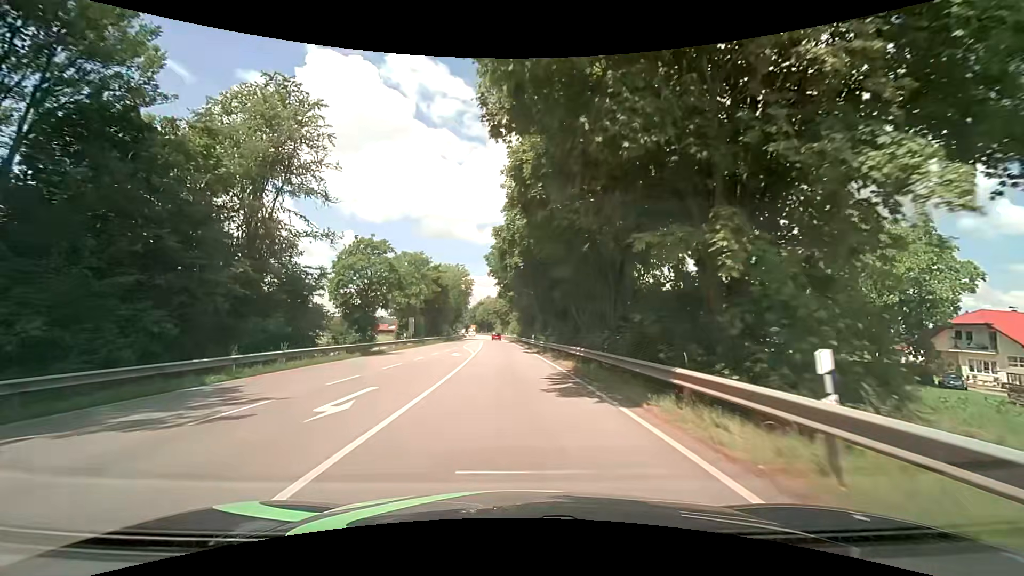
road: primary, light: Day
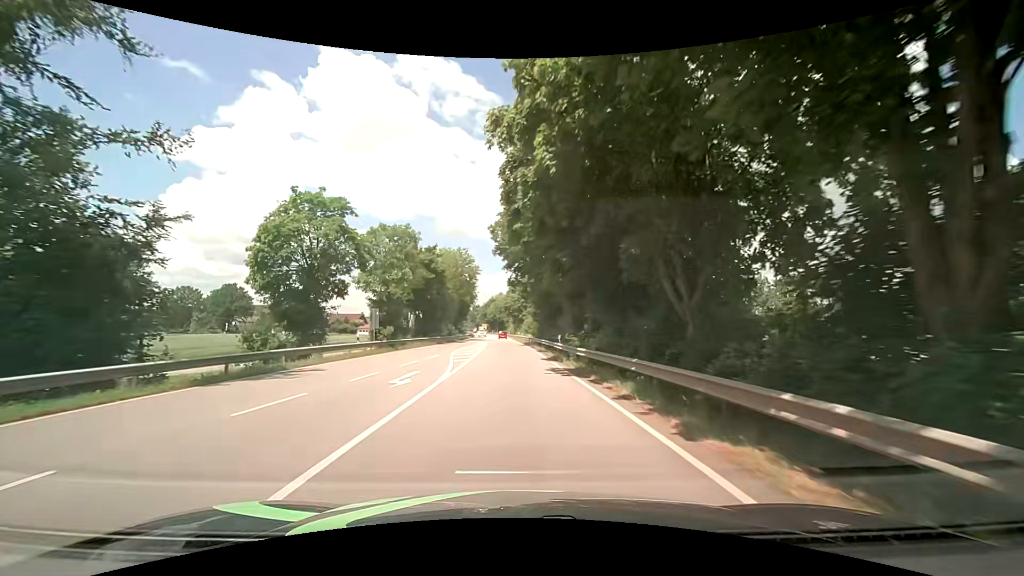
(-0.2, +18.1) m; -2°
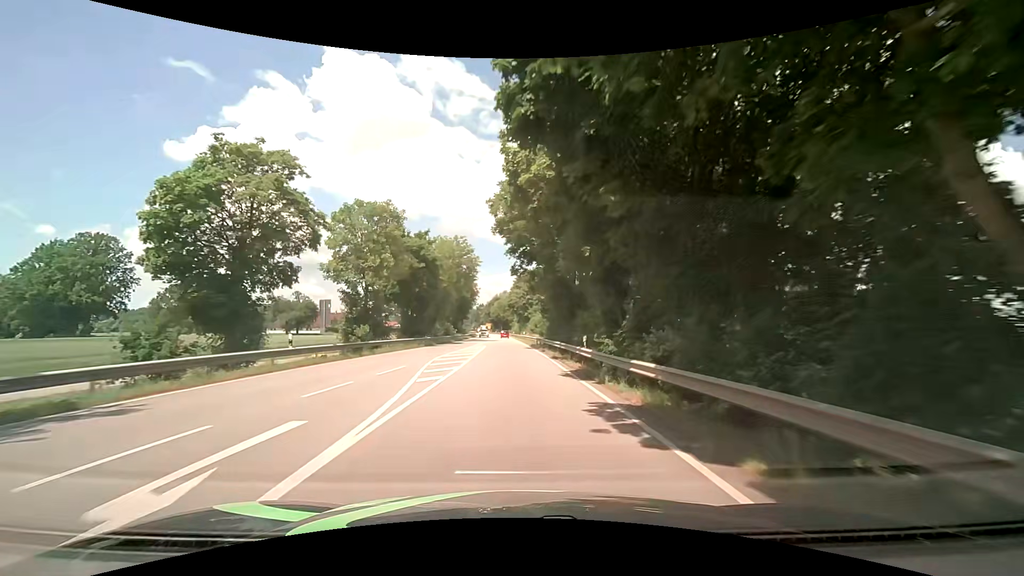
(0.0, +9.9) m; -1°
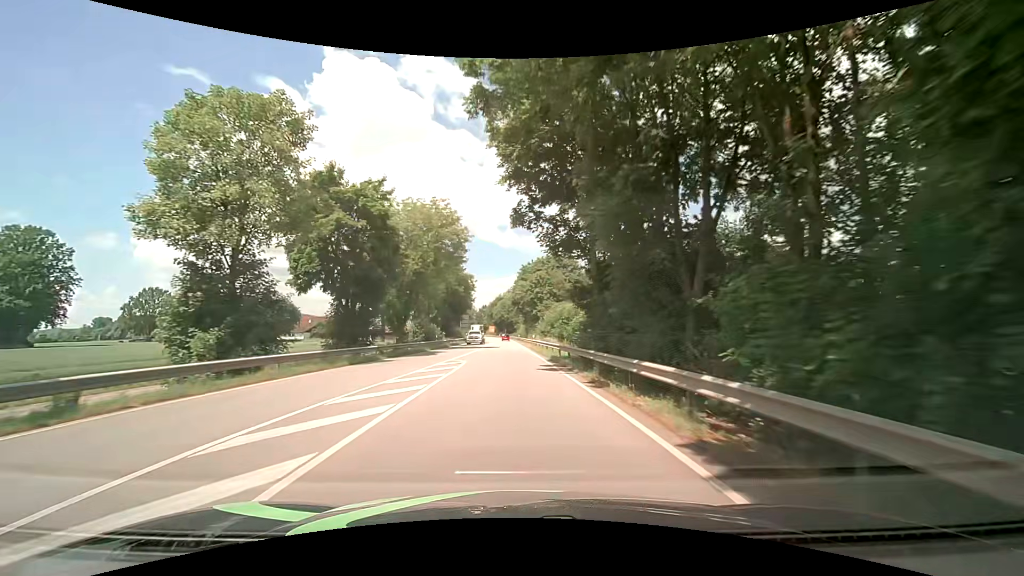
(+0.1, +21.7) m; 0°
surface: asphalt
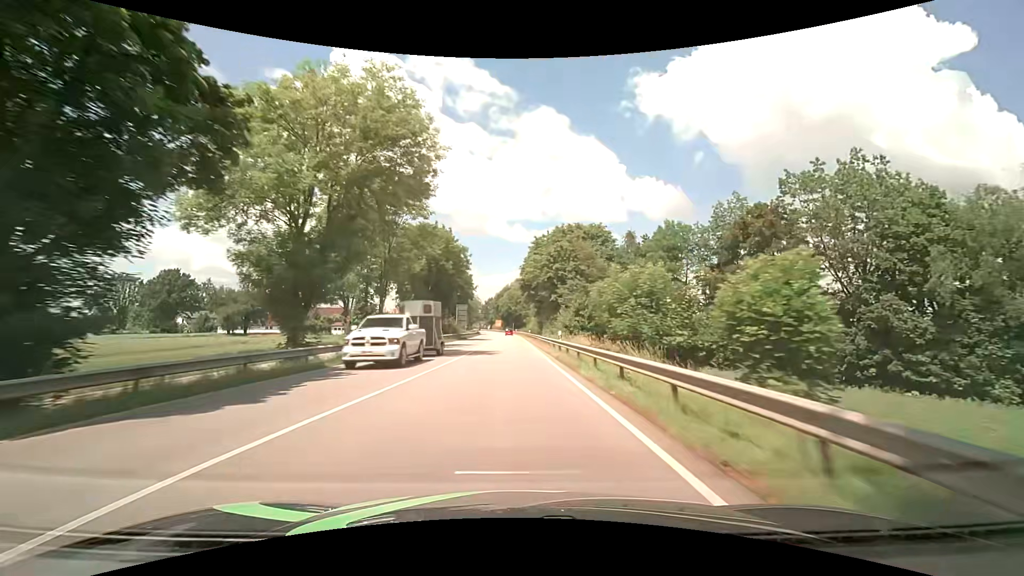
(-0.2, +24.1) m; -1°
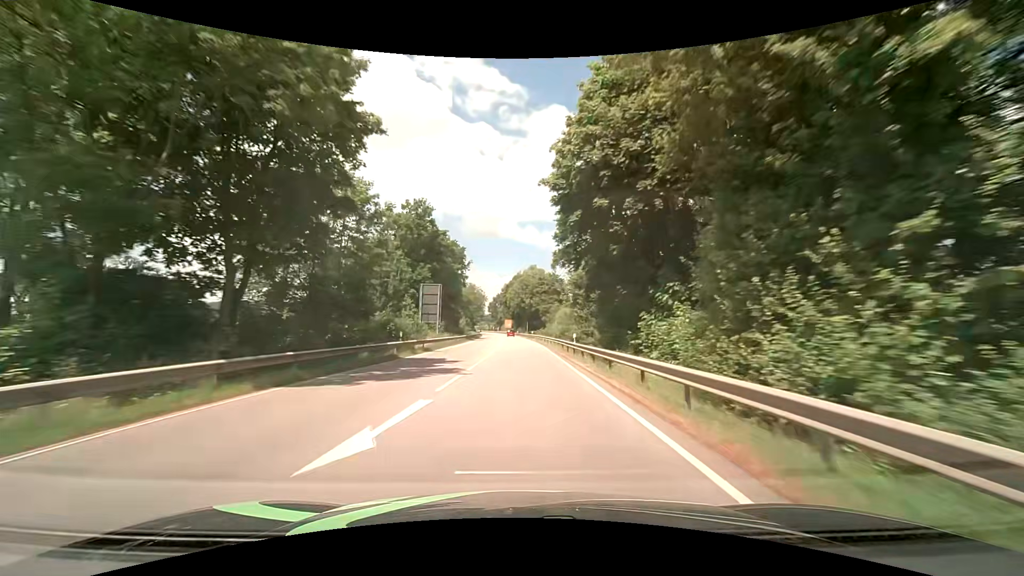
(-0.6, +47.7) m; -1°
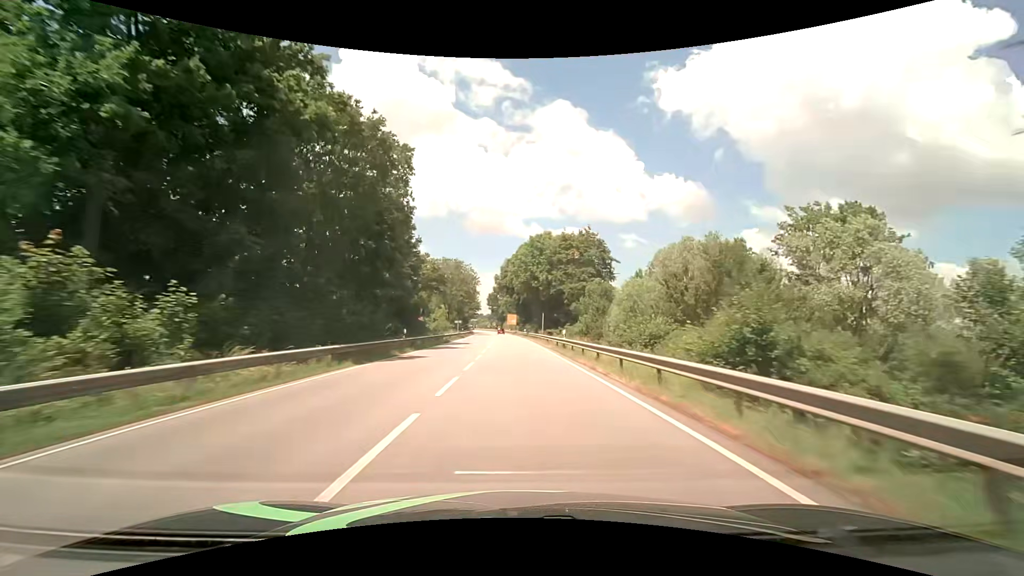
(-0.1, +49.6) m; -1°
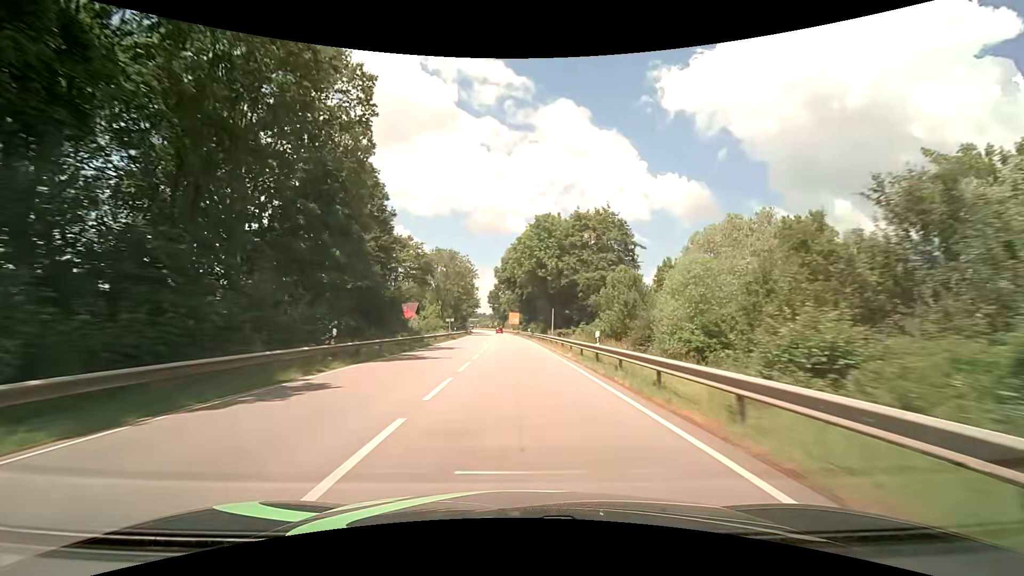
(0.0, +12.4) m; 0°
(0, +10) (0, +20) (0, +30) (-1, +40) (-1, +50) (-1, +60) (-2, +70) (-2, +80) (-3, +90) (-3, +100) m
